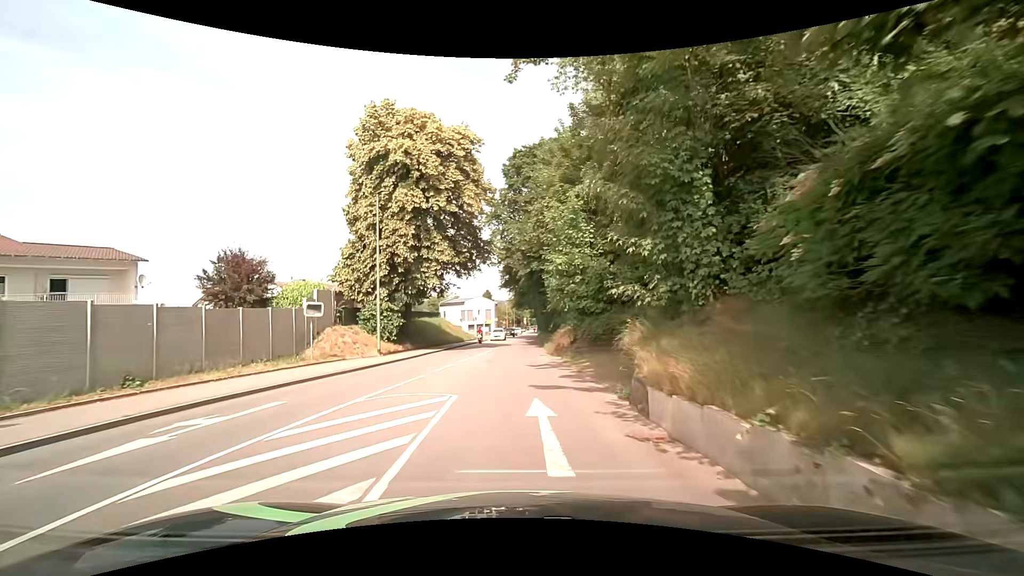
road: tertiary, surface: asphalt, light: Day
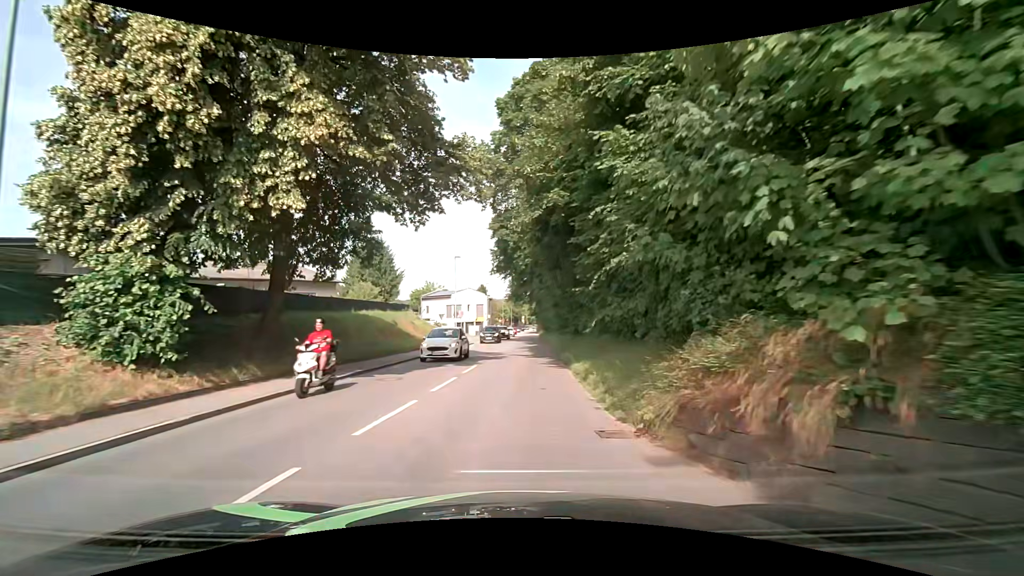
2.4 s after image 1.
(0.0, +18.1) m; +1°
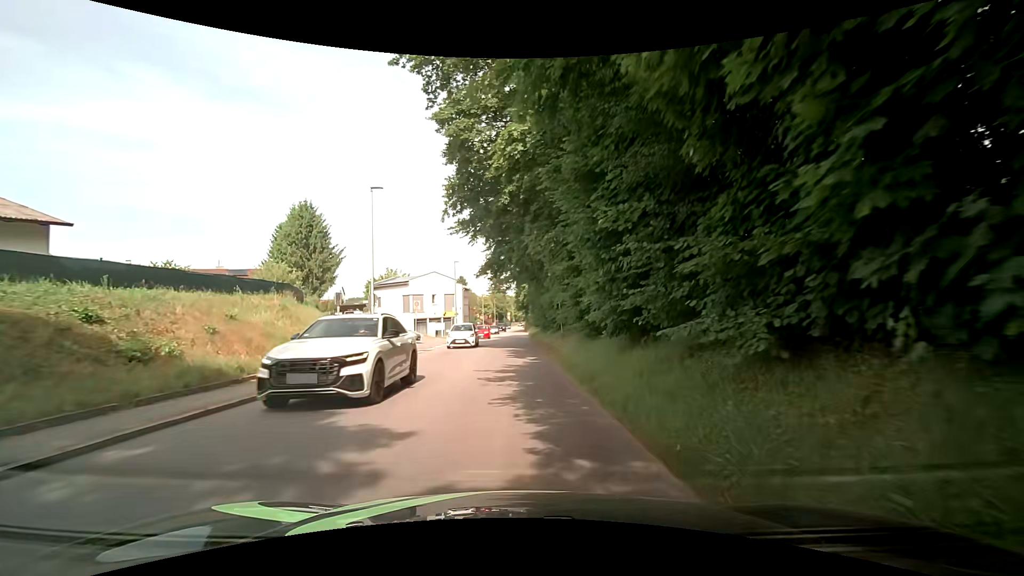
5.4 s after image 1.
(-0.1, +22.6) m; -1°
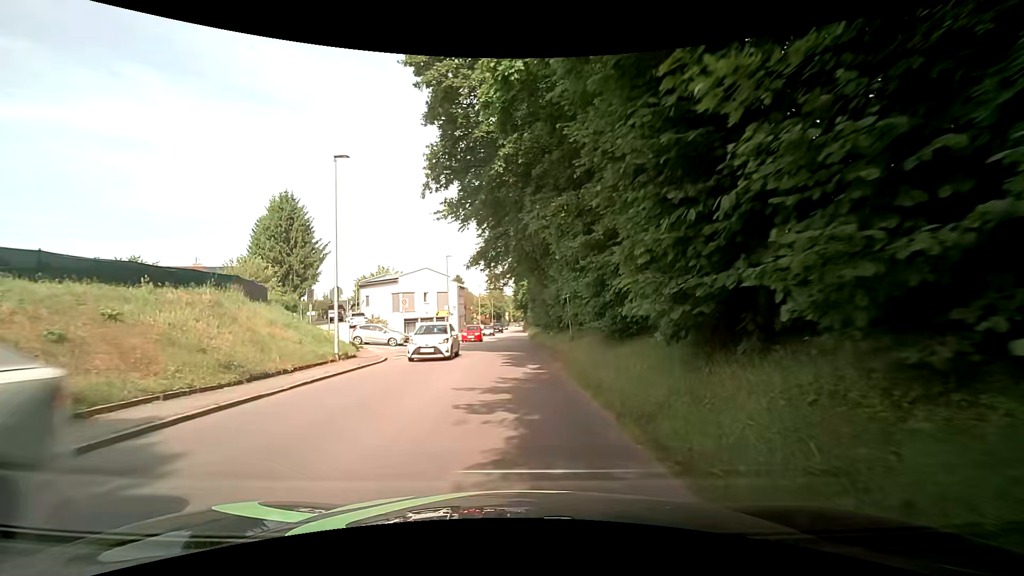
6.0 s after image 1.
(+0.1, +4.5) m; +1°
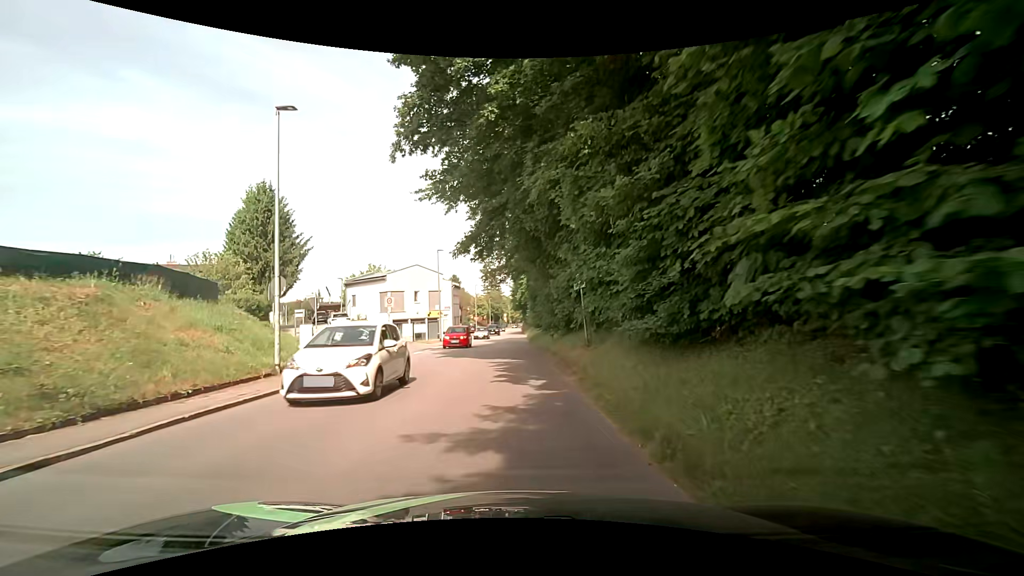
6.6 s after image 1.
(0.0, +4.5) m; 0°
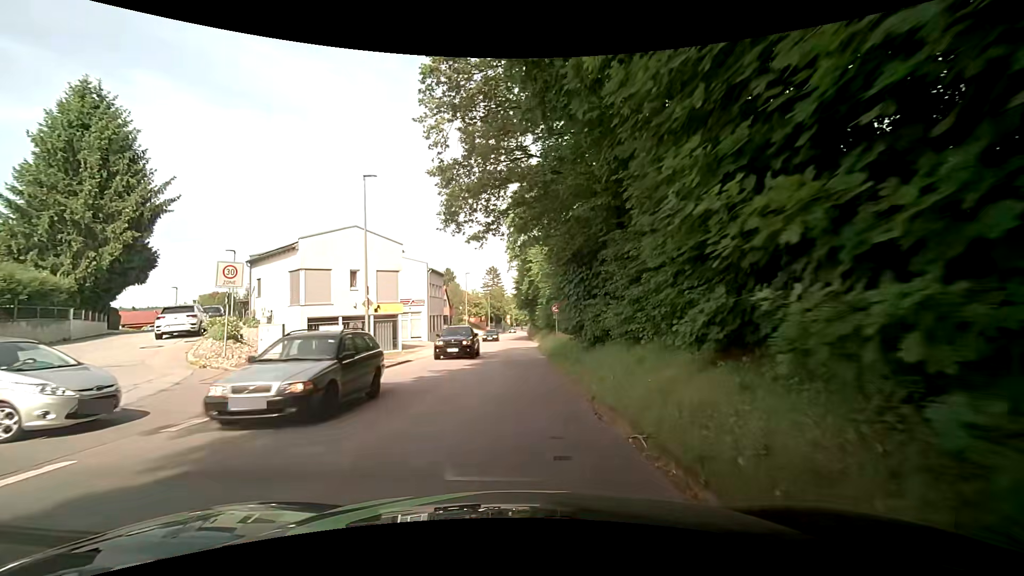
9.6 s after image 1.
(+0.3, +22.4) m; 0°
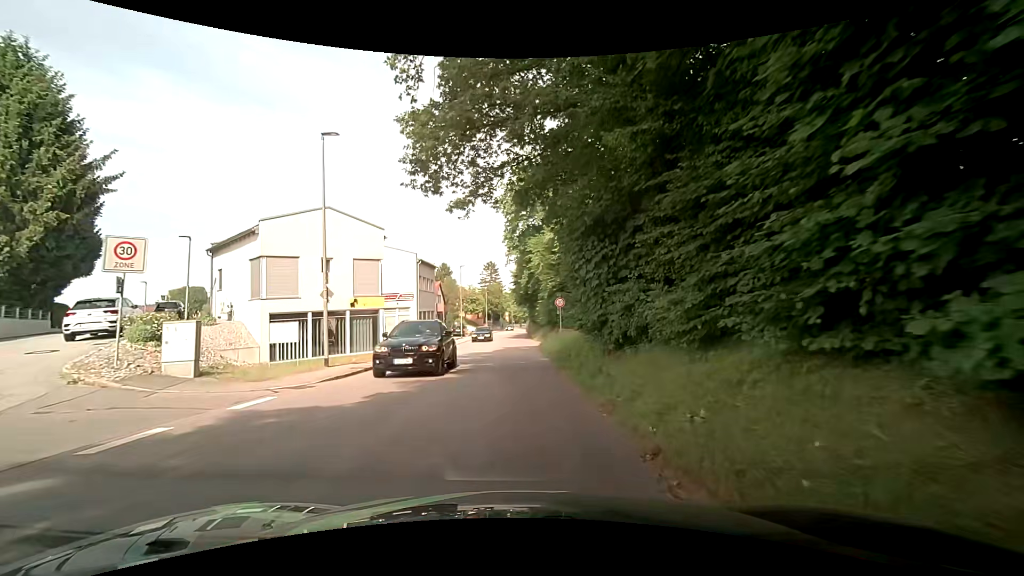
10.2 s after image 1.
(+0.1, +4.5) m; +2°
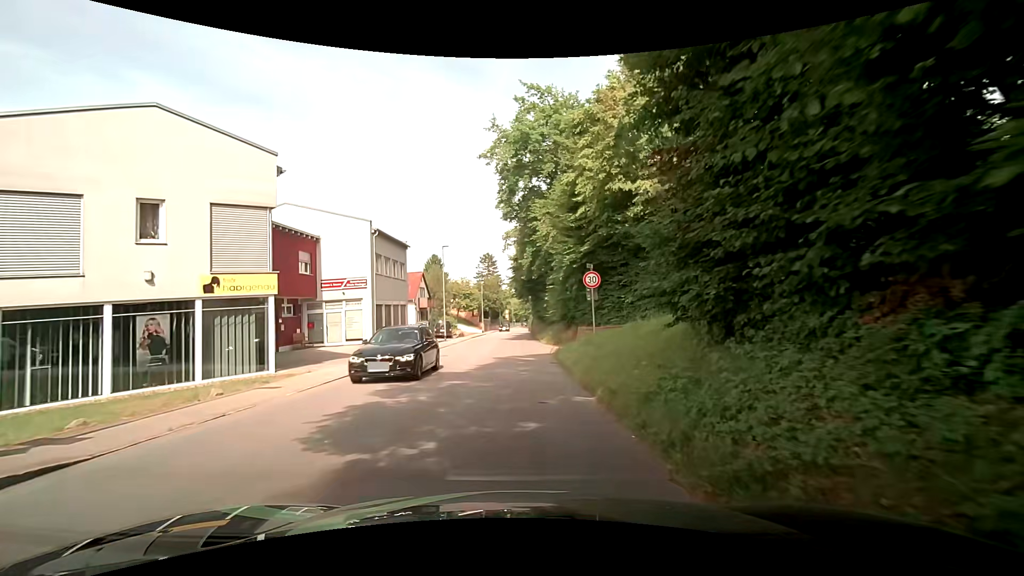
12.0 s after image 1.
(-0.1, +13.6) m; -2°
(0, +10) (+1, +20) (+1, +30) (+1, +40) (+1, +50) (+1, +60) (+2, +70) (+2, +80) (+2, +90) (+3, +100) m
